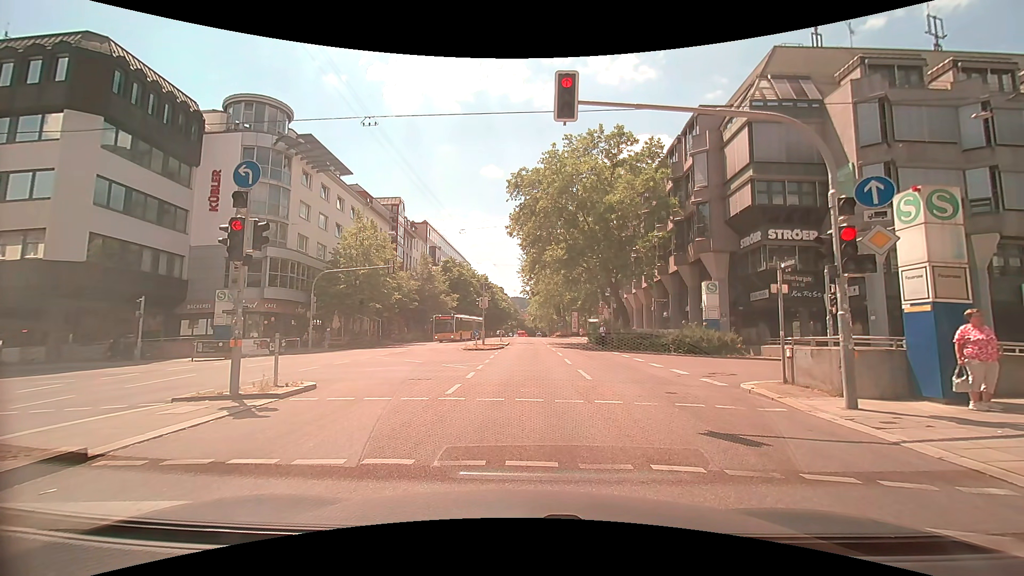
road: secondary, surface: asphalt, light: Day
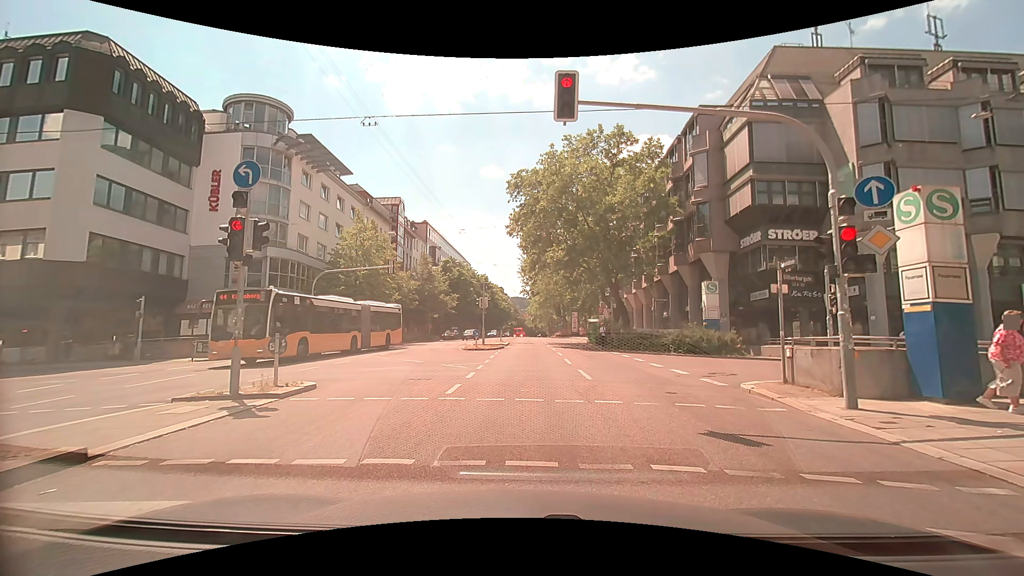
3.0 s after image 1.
(0.0, 0.0) m; 0°
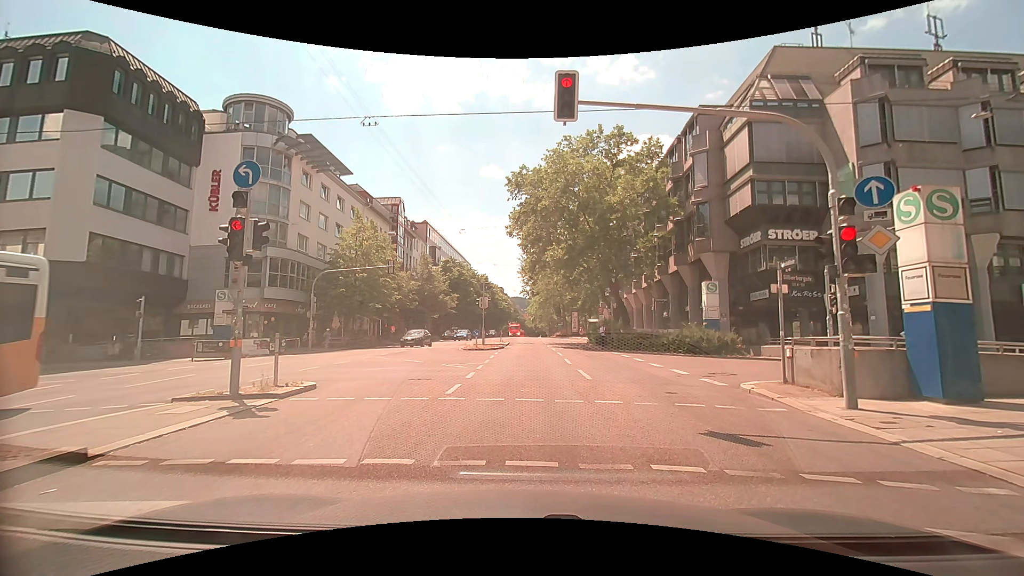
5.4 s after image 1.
(0.0, 0.0) m; 0°
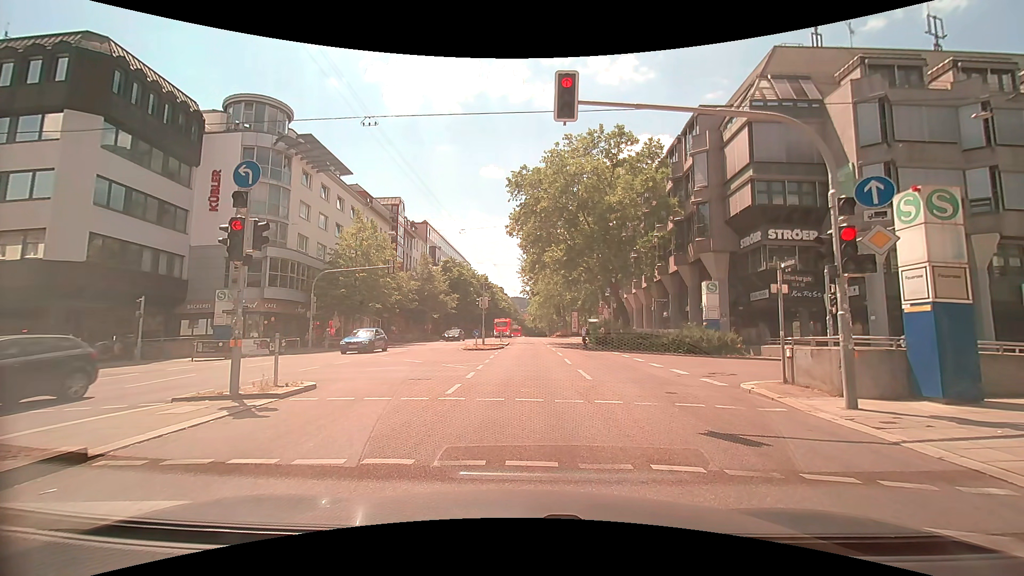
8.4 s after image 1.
(0.0, 0.0) m; 0°
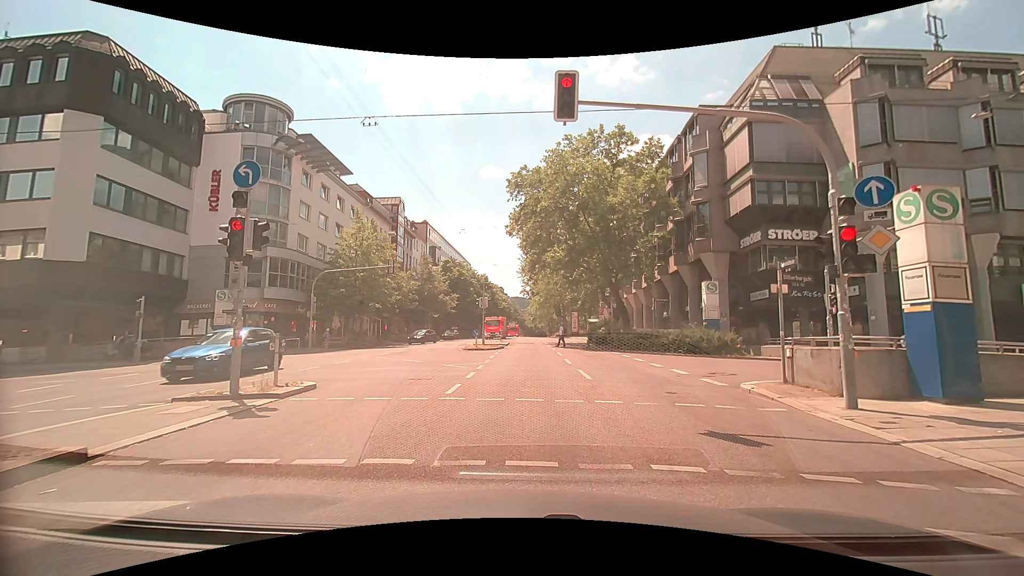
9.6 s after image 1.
(0.0, 0.0) m; 0°
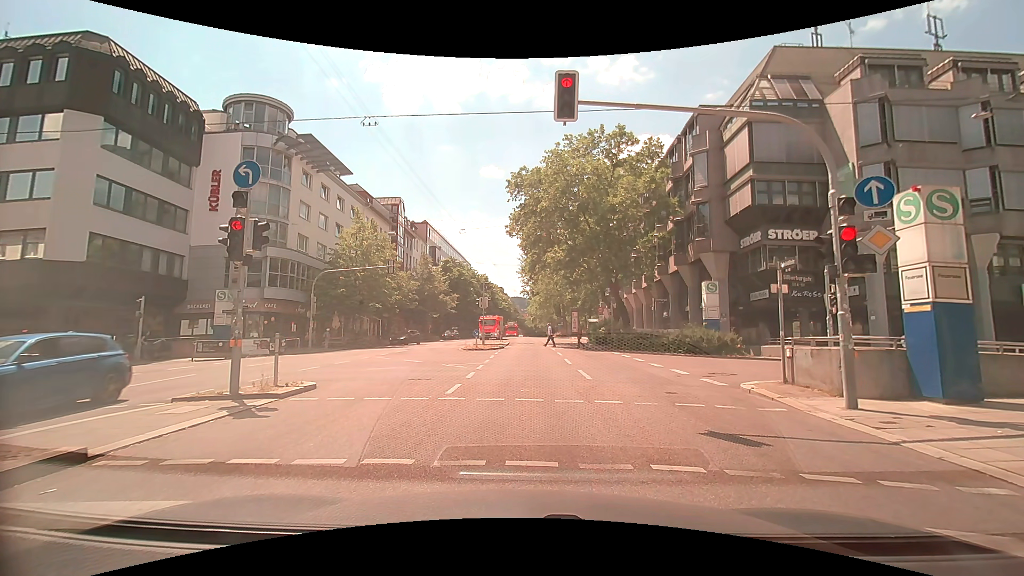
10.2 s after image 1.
(0.0, 0.0) m; 0°
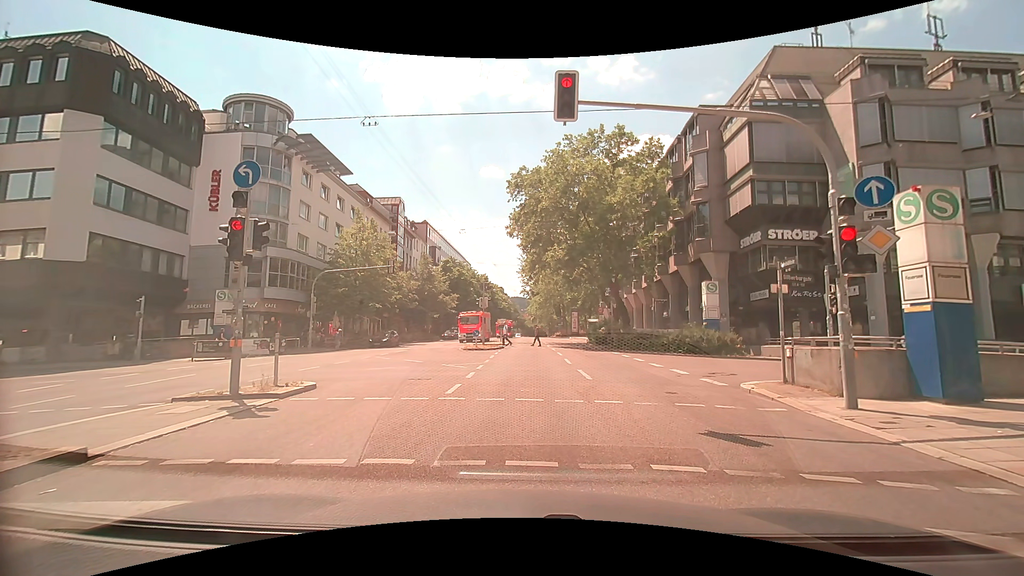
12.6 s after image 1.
(0.0, 0.0) m; 0°
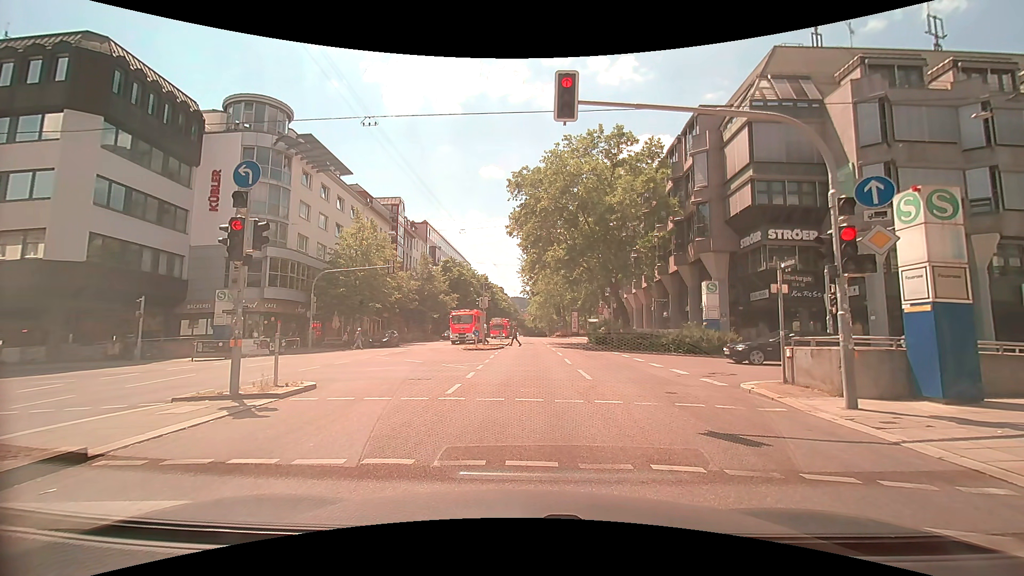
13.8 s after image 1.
(0.0, 0.0) m; 0°
(0, +10) (0, +20) (-1, +30) (-1, +40) (-1, +50) (-1, +60) (-1, +70) (-2, +80) (-2, +90) (-2, +100) m
